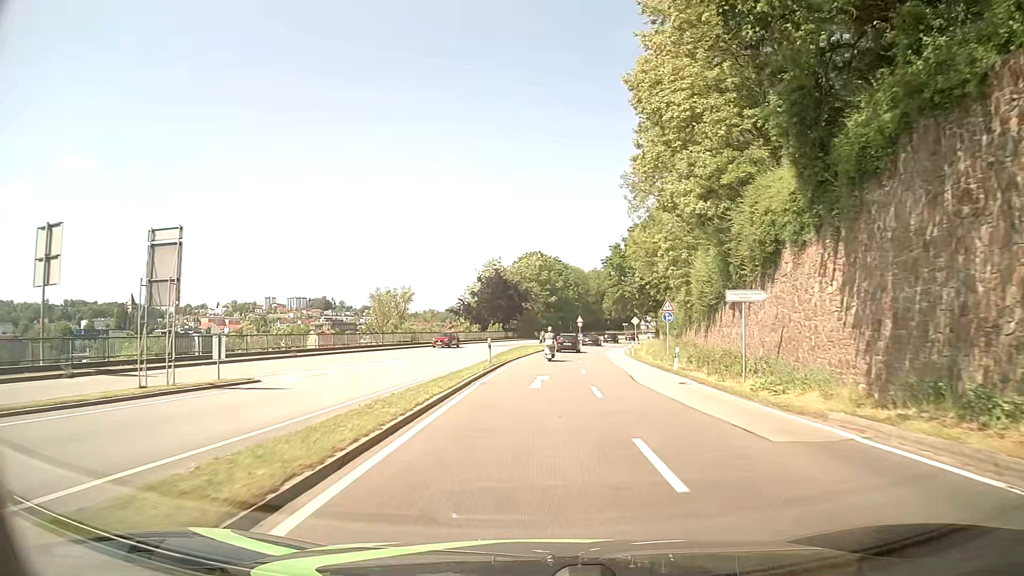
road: primary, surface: asphalt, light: Day
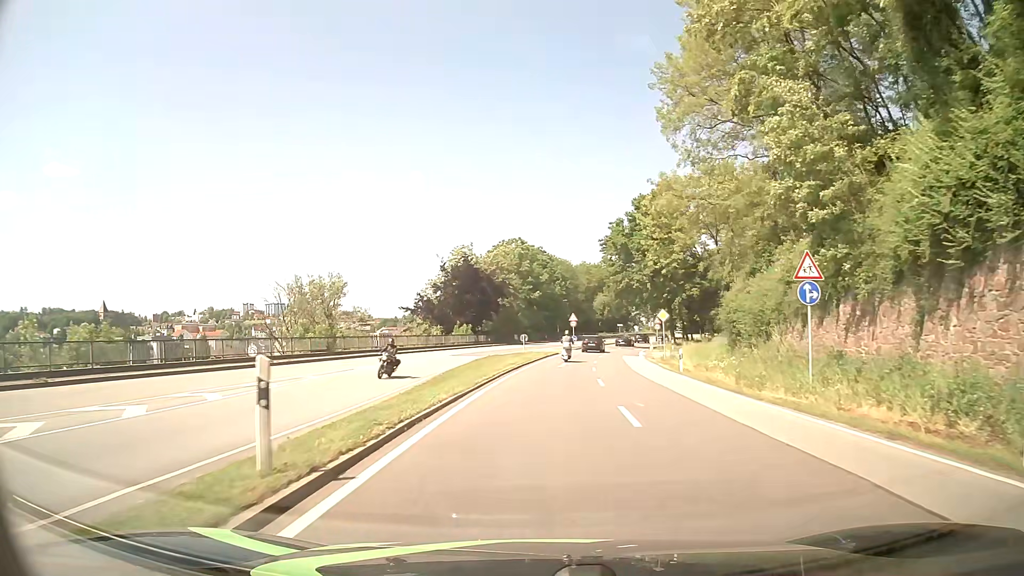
(+0.3, +22.7) m; +2°
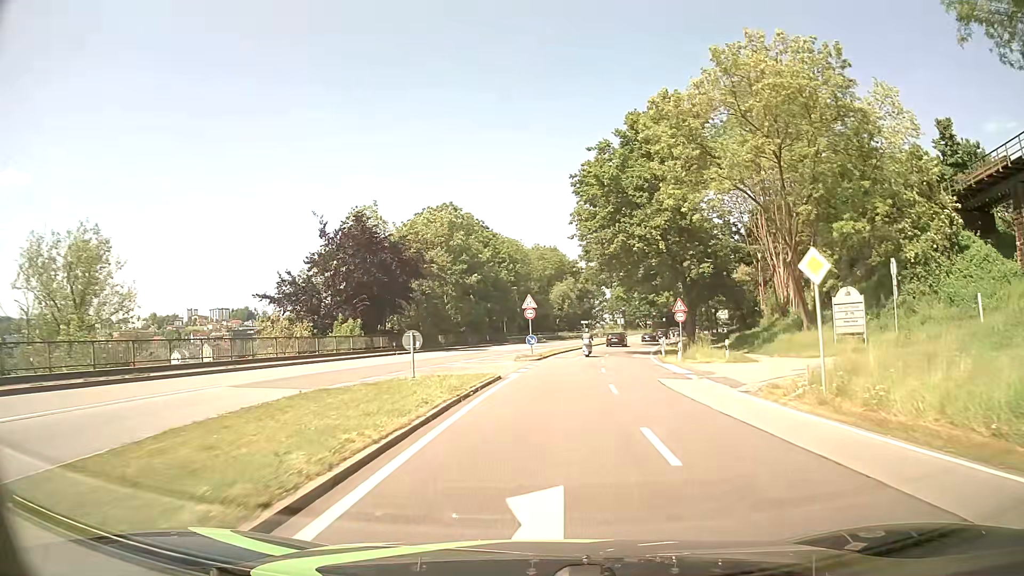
(+1.1, +30.4) m; +4°
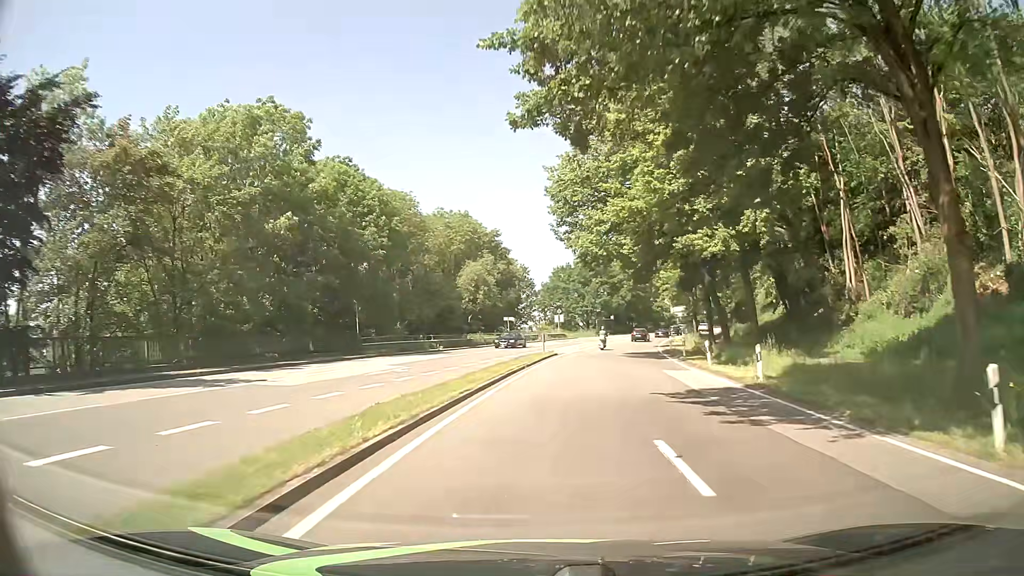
(+2.1, +37.9) m; +6°
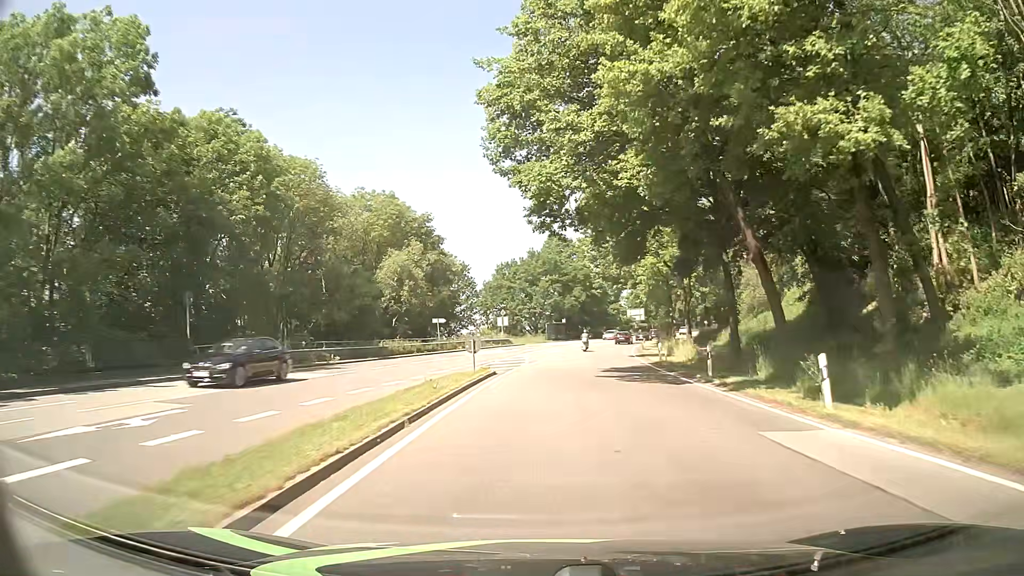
(+0.6, +15.2) m; +5°
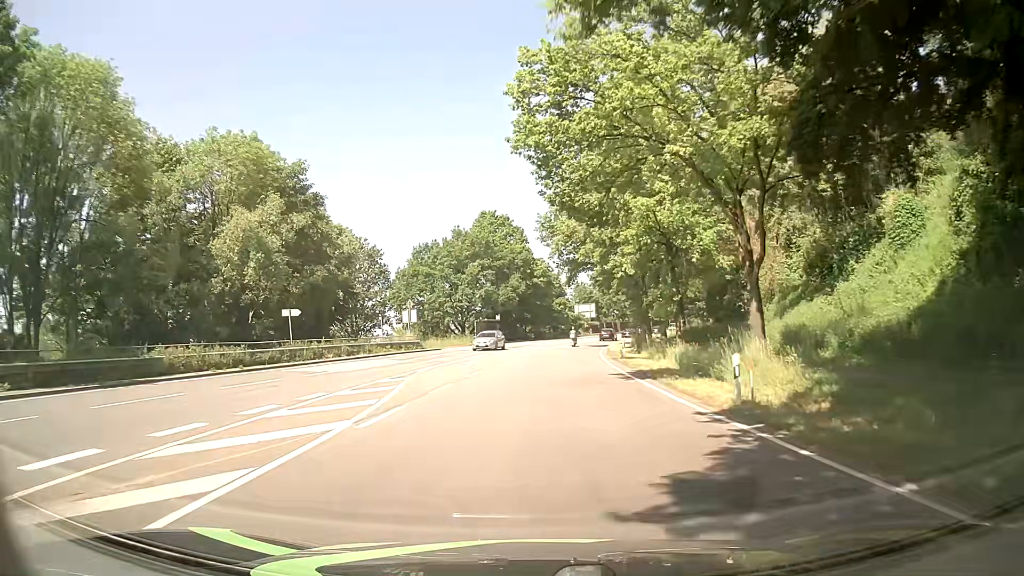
(+1.2, +22.7) m; +5°
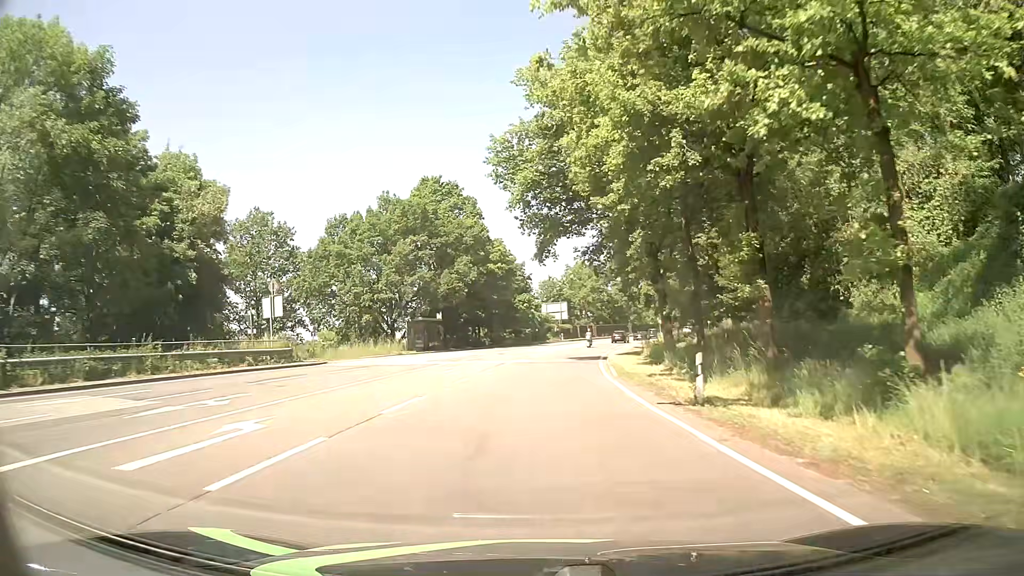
(+0.5, +22.9) m; +3°
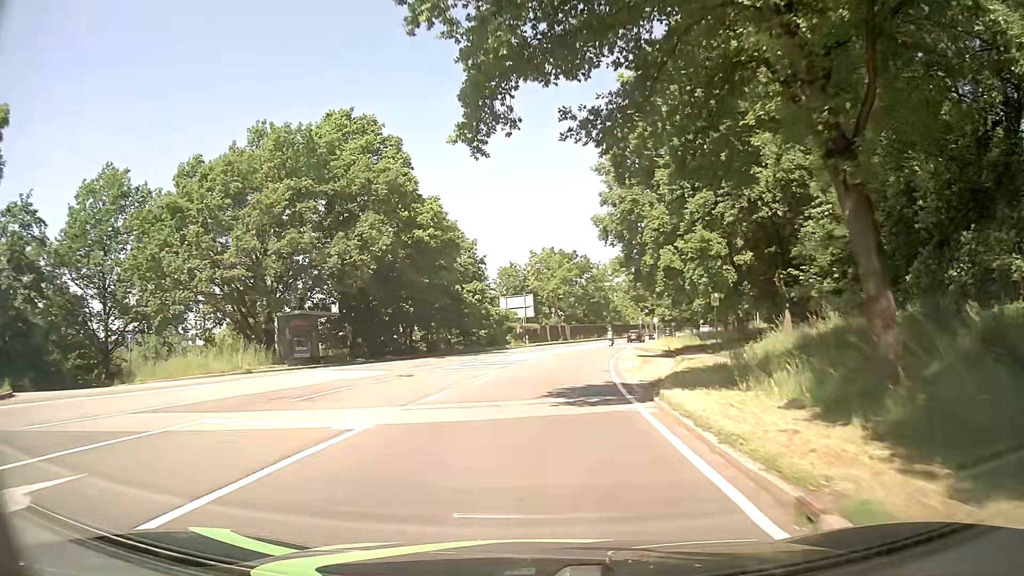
(+0.5, +22.8) m; +2°
(0, +10) (+1, +20) (+2, +30) (+3, +40) (+4, +50) (+6, +60) (+9, +69) (+11, +79) (+14, +88) (+18, +98) m
